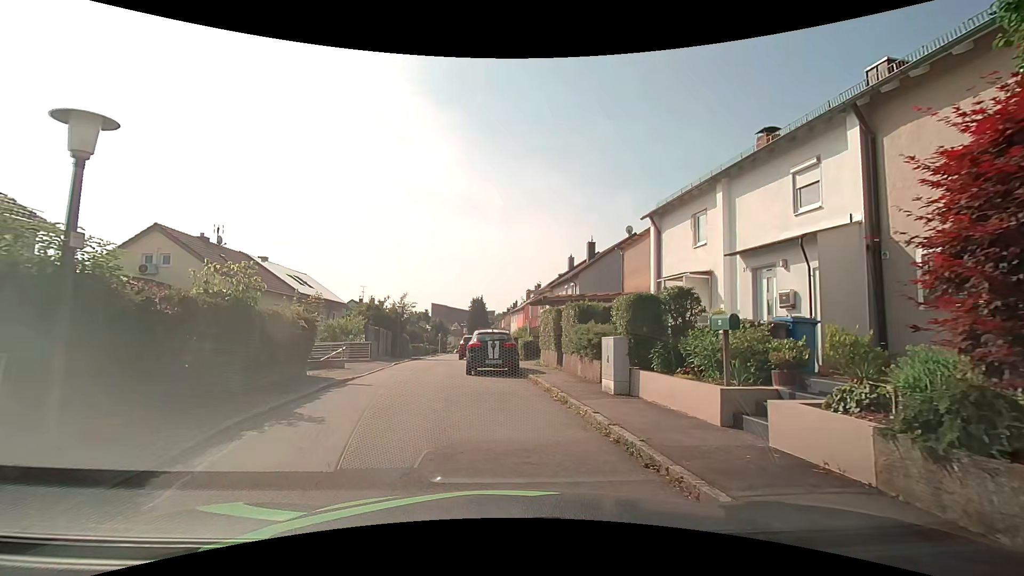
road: residential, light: Day
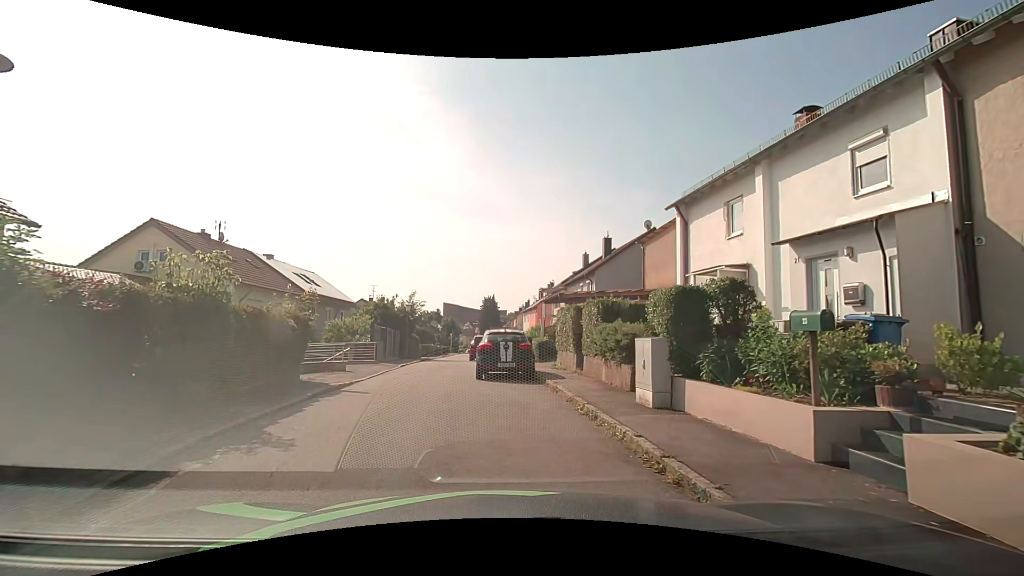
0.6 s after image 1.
(0.0, +1.6) m; -1°
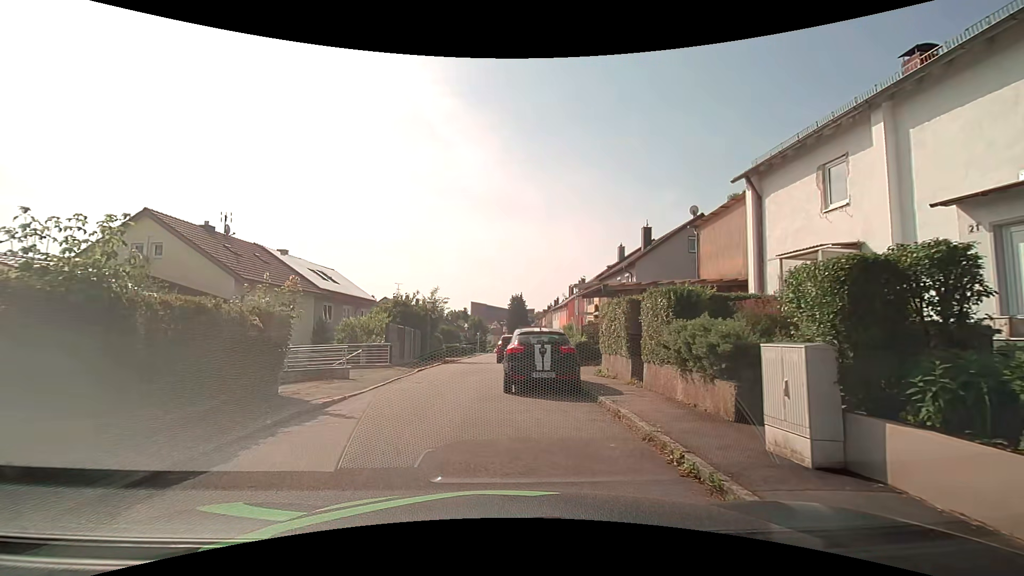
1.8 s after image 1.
(-0.1, +3.3) m; -4°
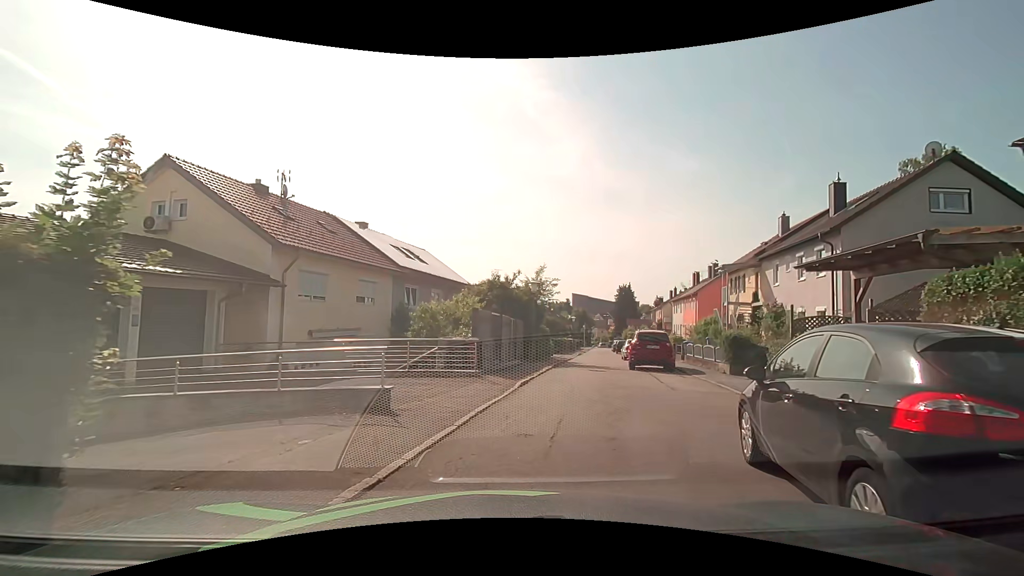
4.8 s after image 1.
(-1.1, +8.3) m; -12°
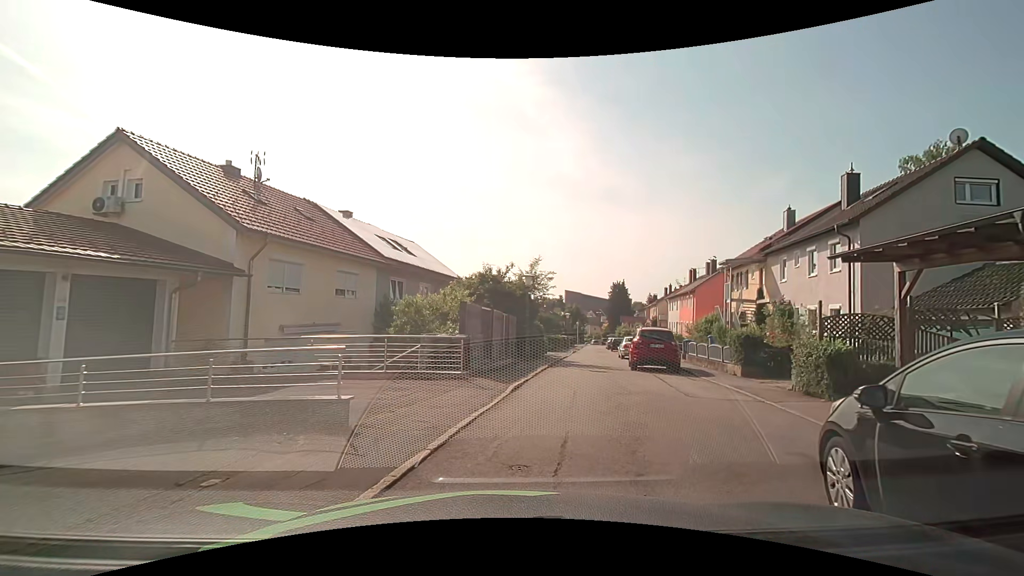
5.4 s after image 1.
(0.0, +1.7) m; +2°
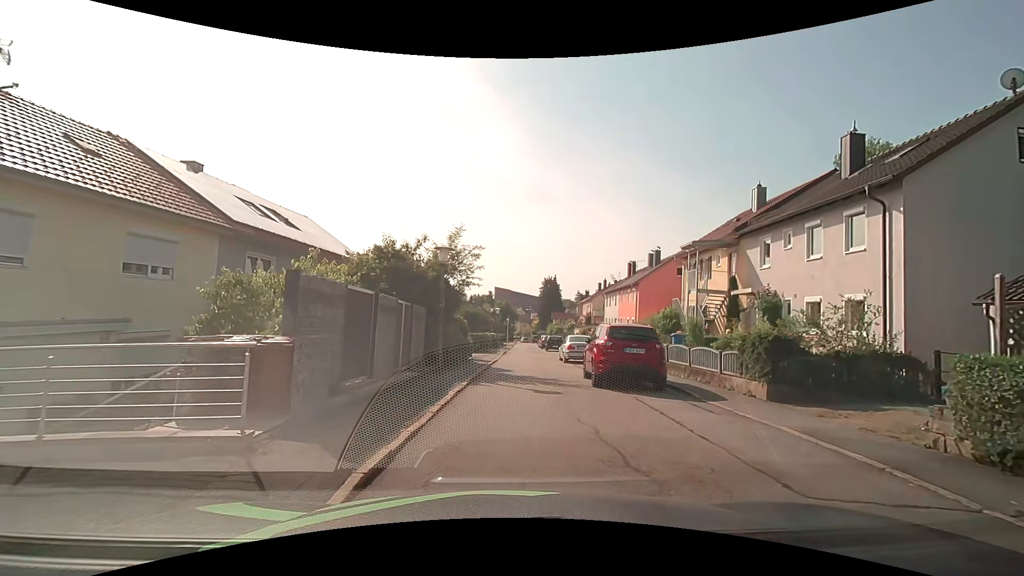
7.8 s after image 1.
(+0.4, +6.9) m; +7°
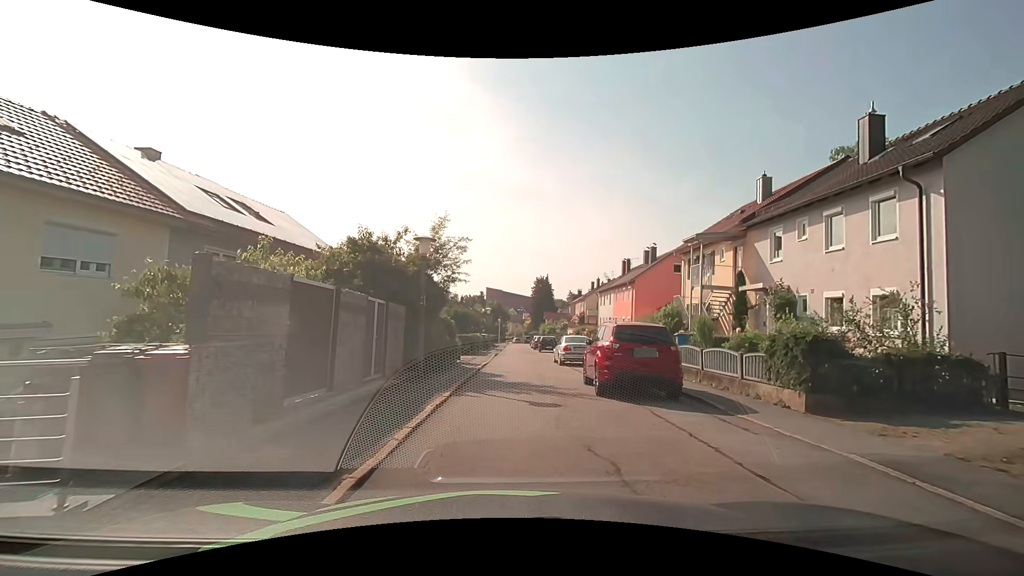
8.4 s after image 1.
(0.0, +1.8) m; +1°
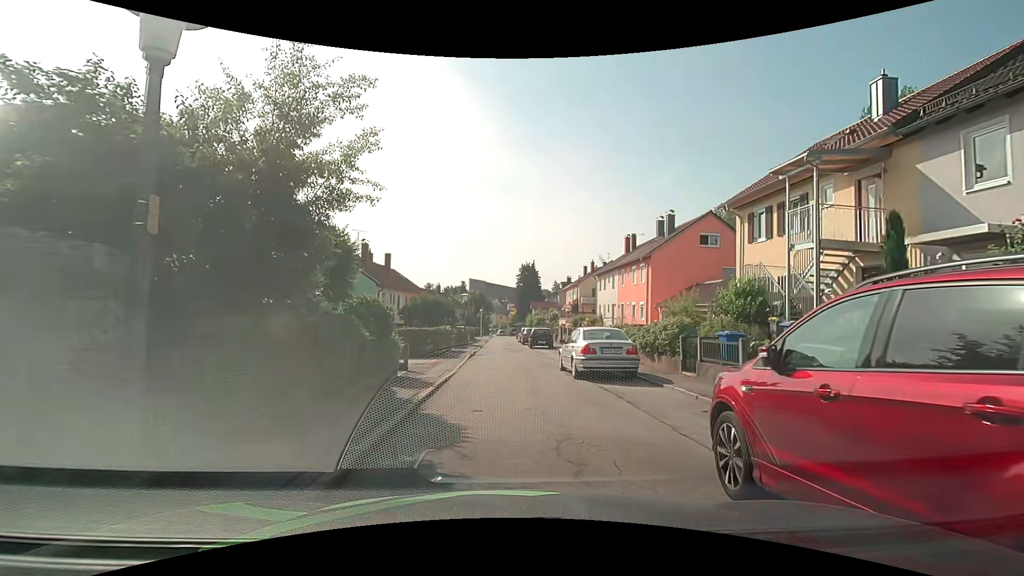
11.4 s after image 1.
(+0.2, +9.9) m; +2°
(0, +10) (0, +20) (0, +30) (-1, +40) (-1, +50) (-1, +60) (-1, +70) (-1, +80) (-2, +90) (-2, +100) m
